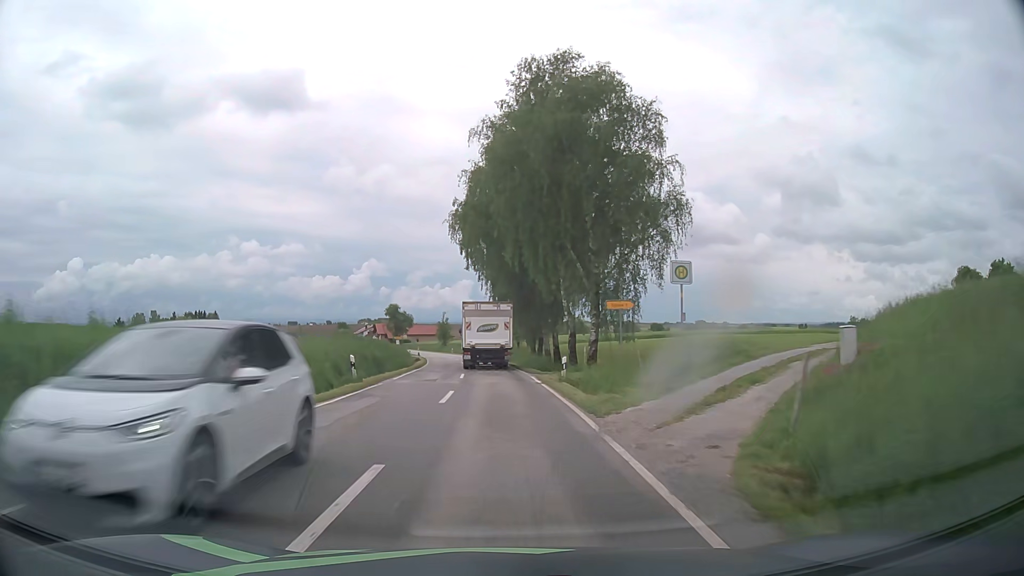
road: tertiary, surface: asphalt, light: Day
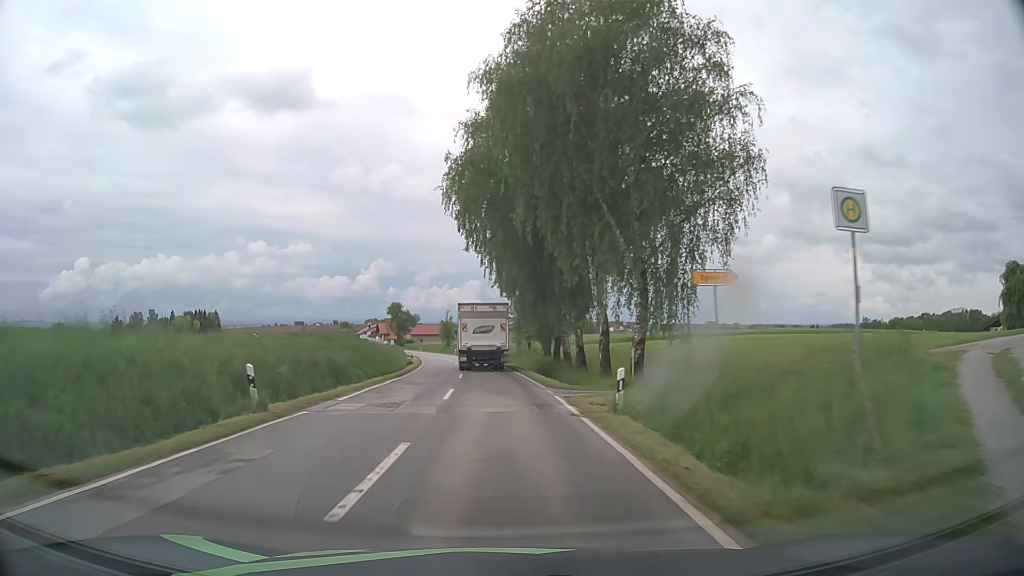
(-0.1, +10.2) m; -1°
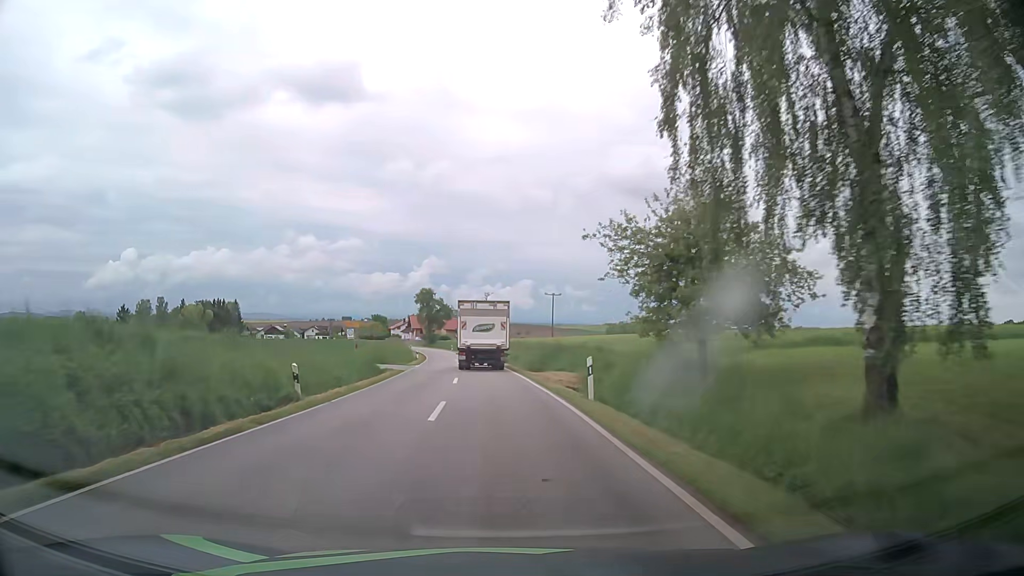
(-1.5, +40.9) m; -5°
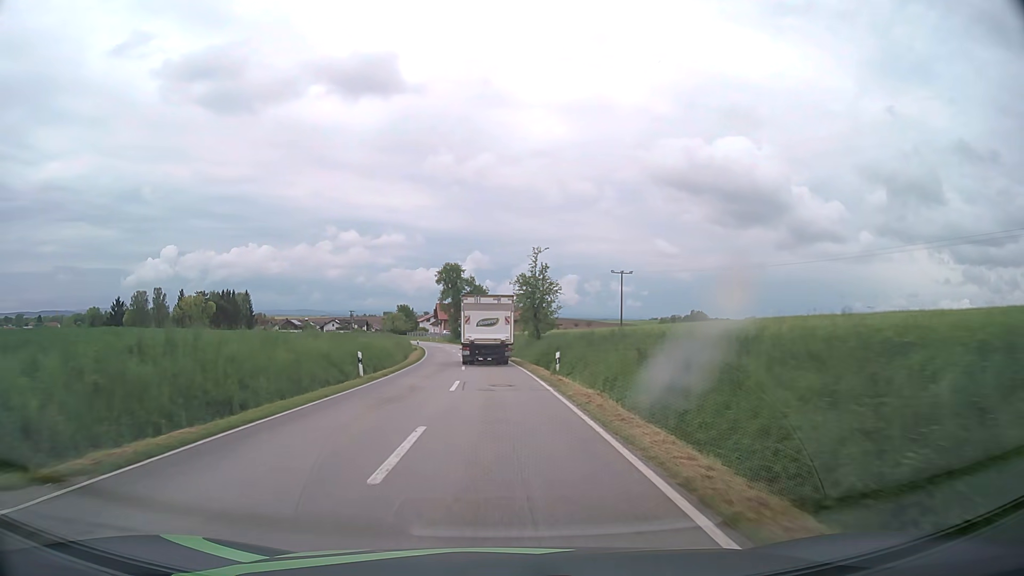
(-1.3, +41.3) m; -3°
(0, +10) (0, +20) (-1, +30) (-1, +40) (-2, +50) (-3, +60) (-4, +70) (-5, +80) (-7, +90) (-9, +99) m
